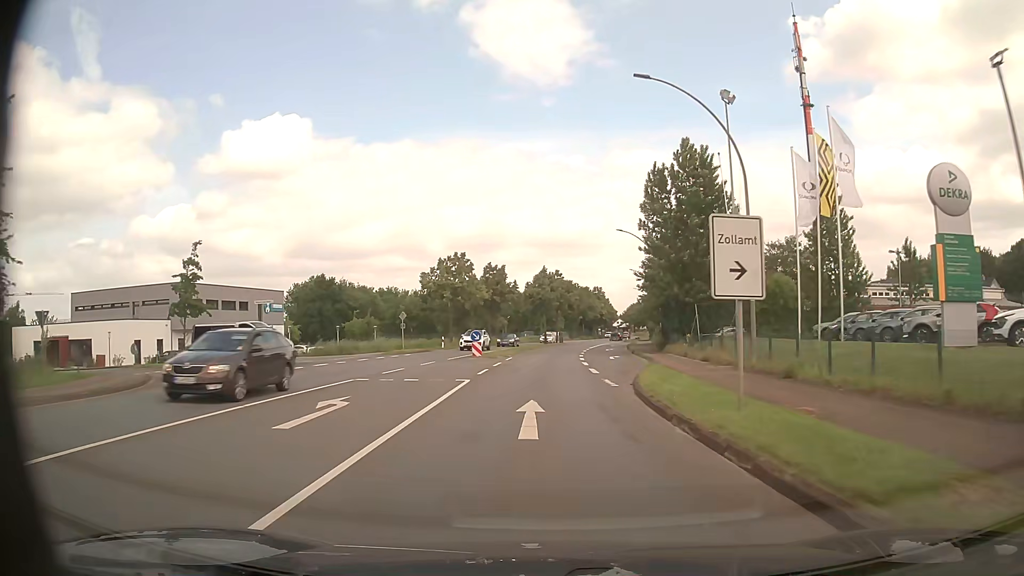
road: primary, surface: asphalt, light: Day
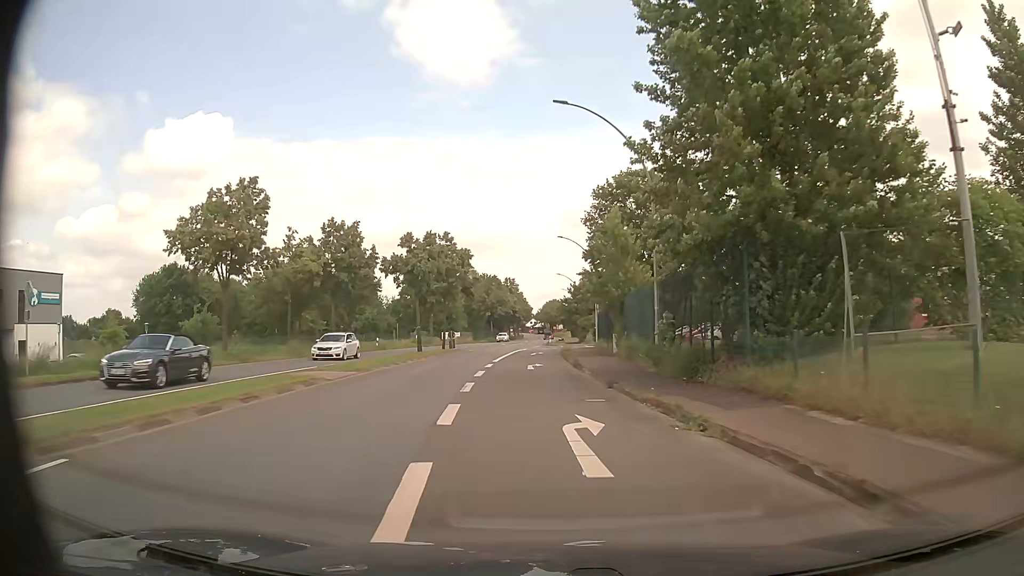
(+2.2, +31.6) m; +8°
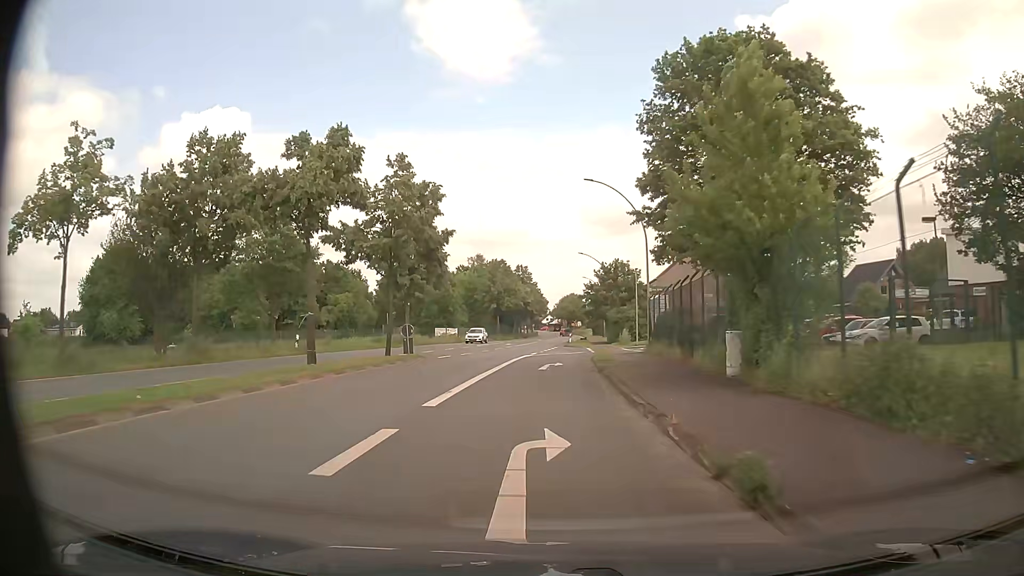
(-0.3, +22.0) m; -2°
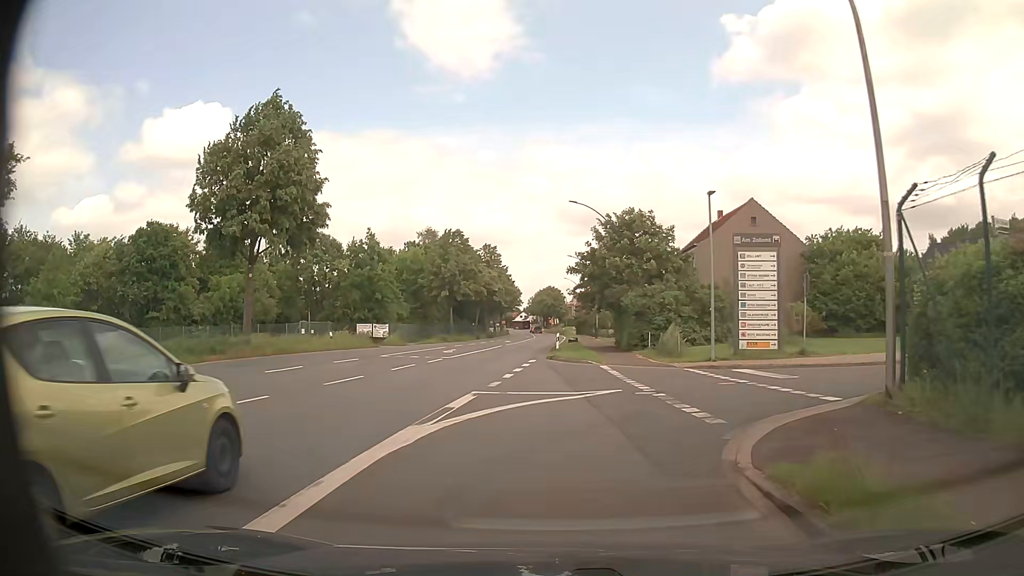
(+0.3, +28.5) m; +3°
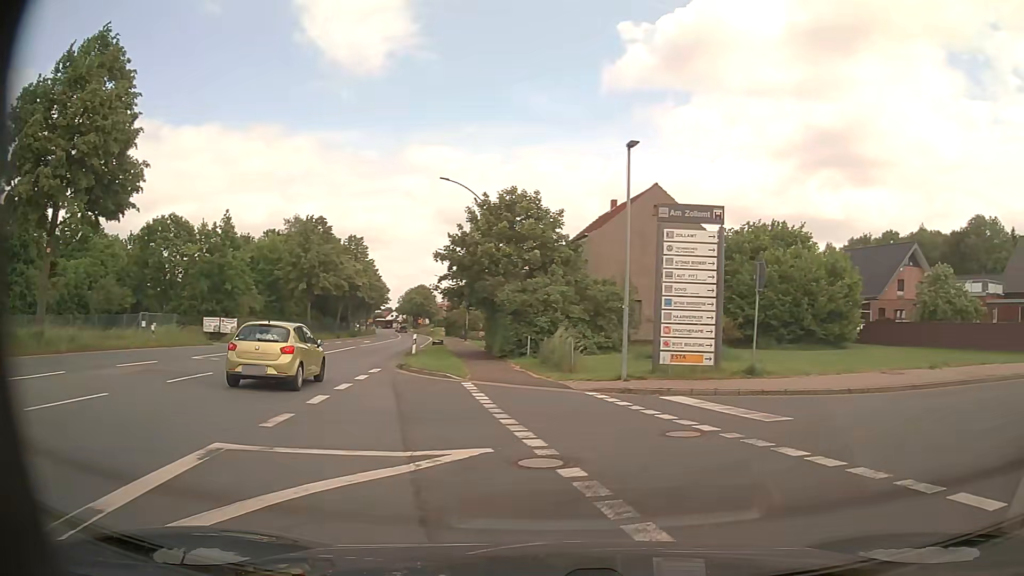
(+0.3, +6.9) m; +8°
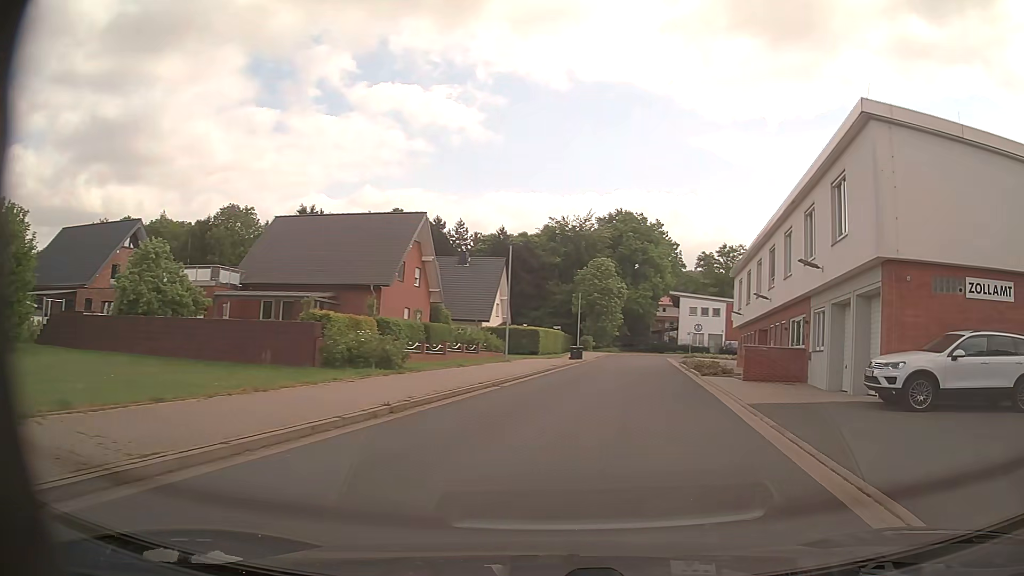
(+7.4, +10.5) m; +67°
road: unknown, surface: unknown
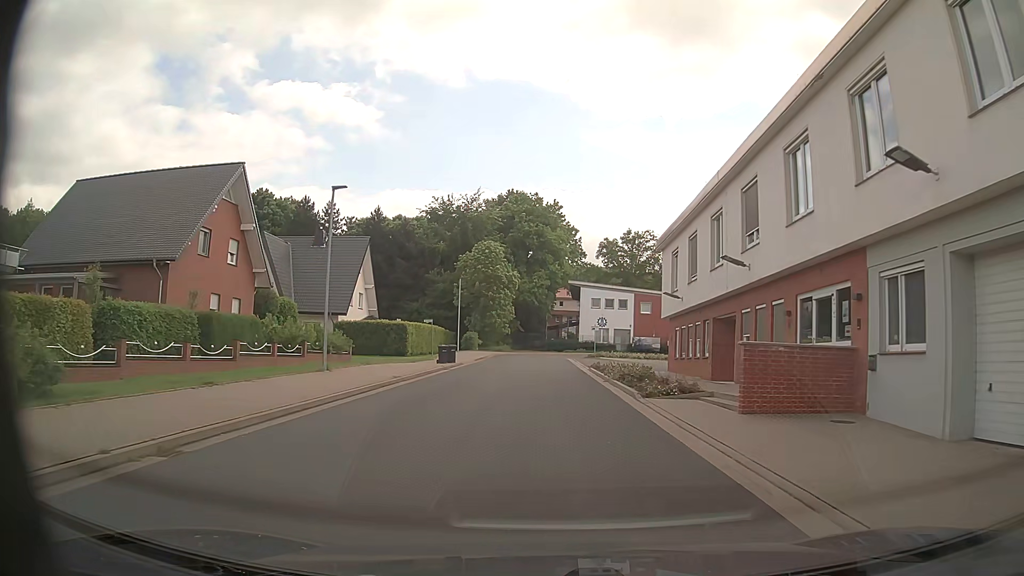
(+1.6, +12.8) m; +8°
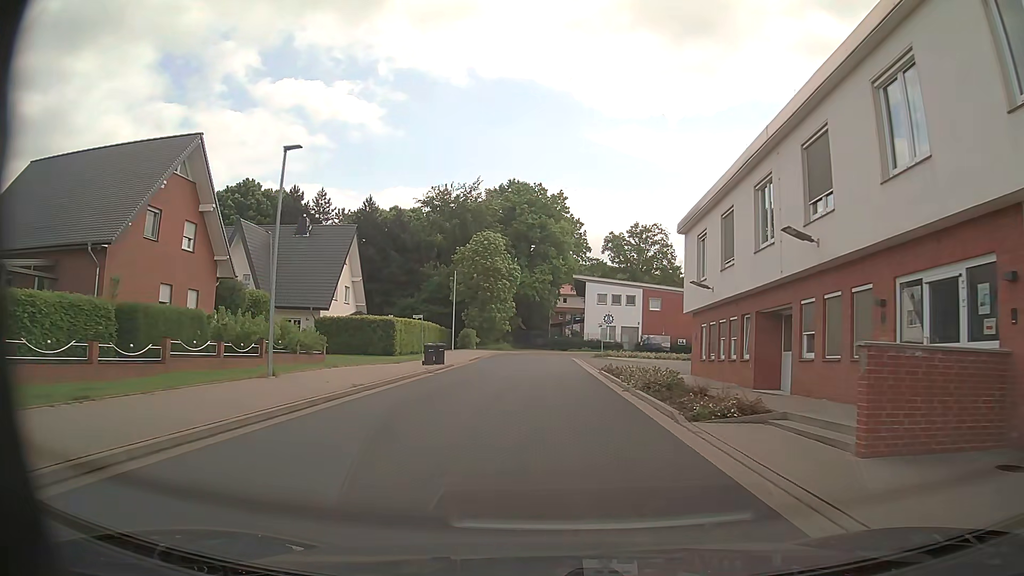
(0.0, +4.9) m; 0°
